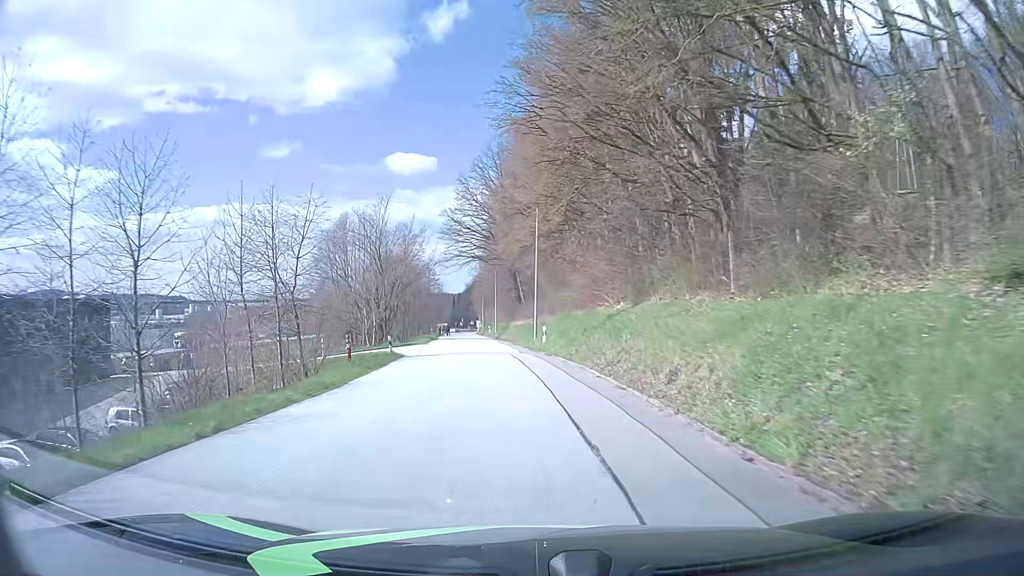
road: tertiary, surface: asphalt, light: Day
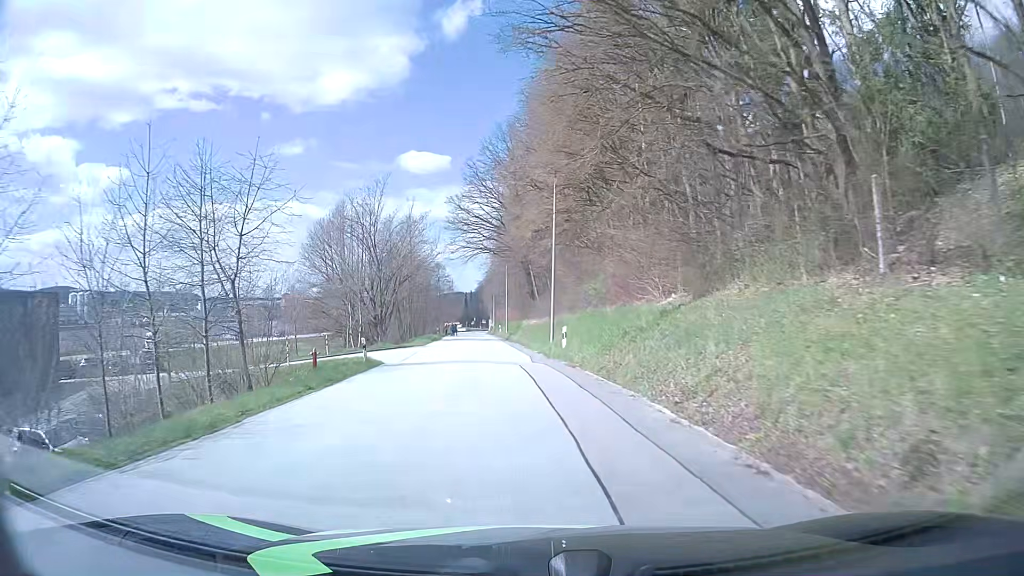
(-0.1, +7.7) m; -1°
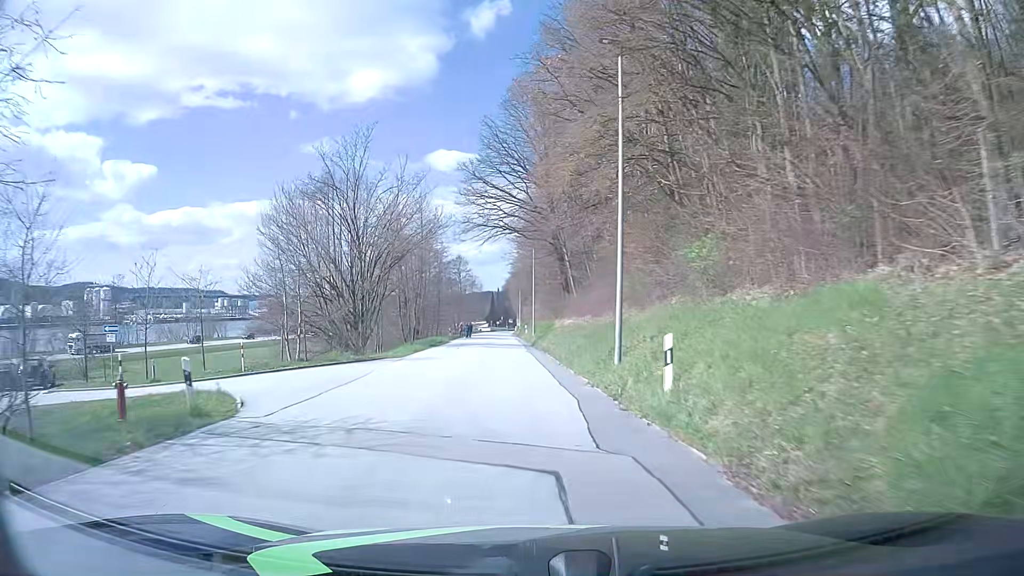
(-0.4, +15.4) m; -3°
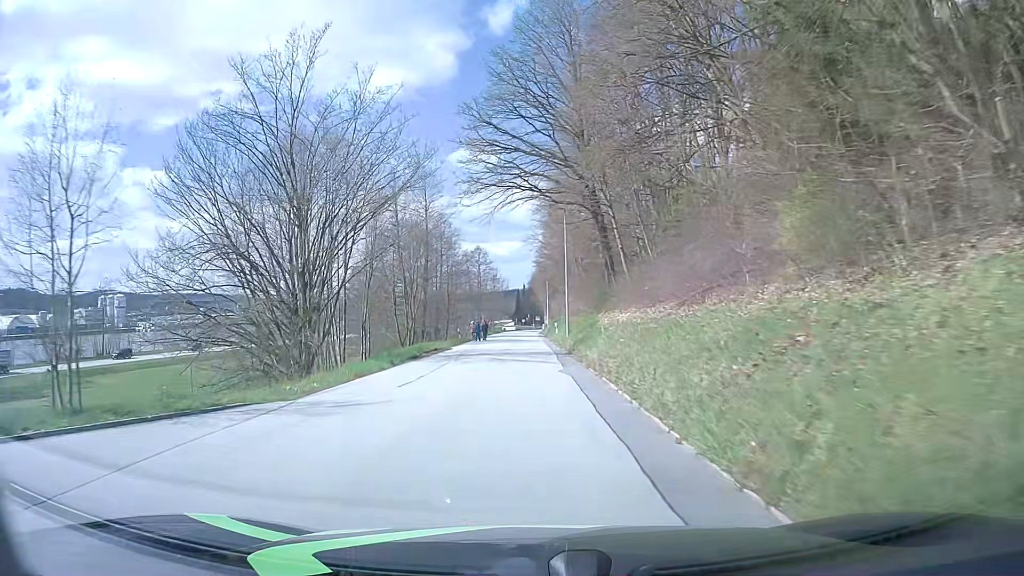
(-0.3, +15.5) m; -2°
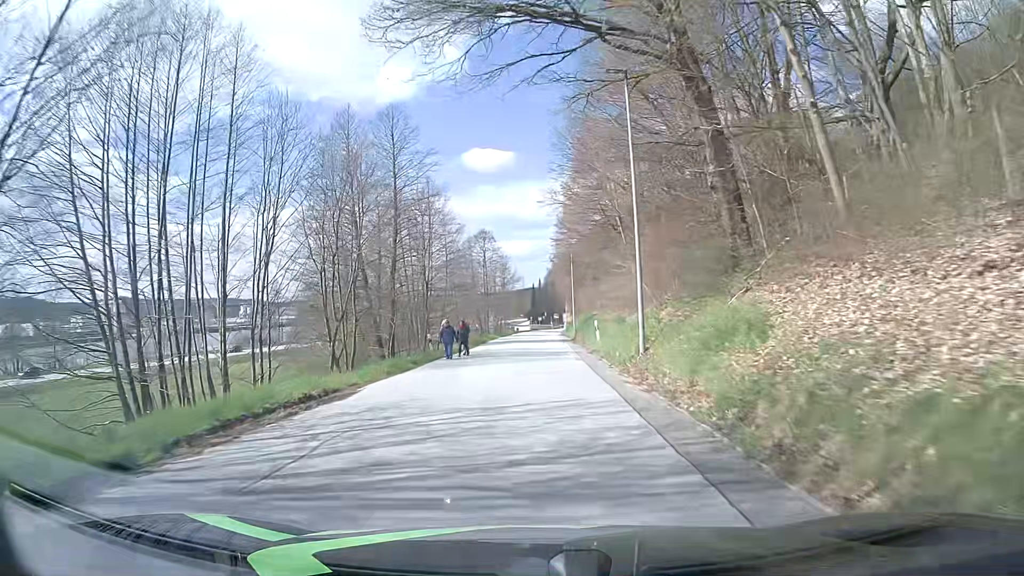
(-0.3, +23.1) m; -2°
